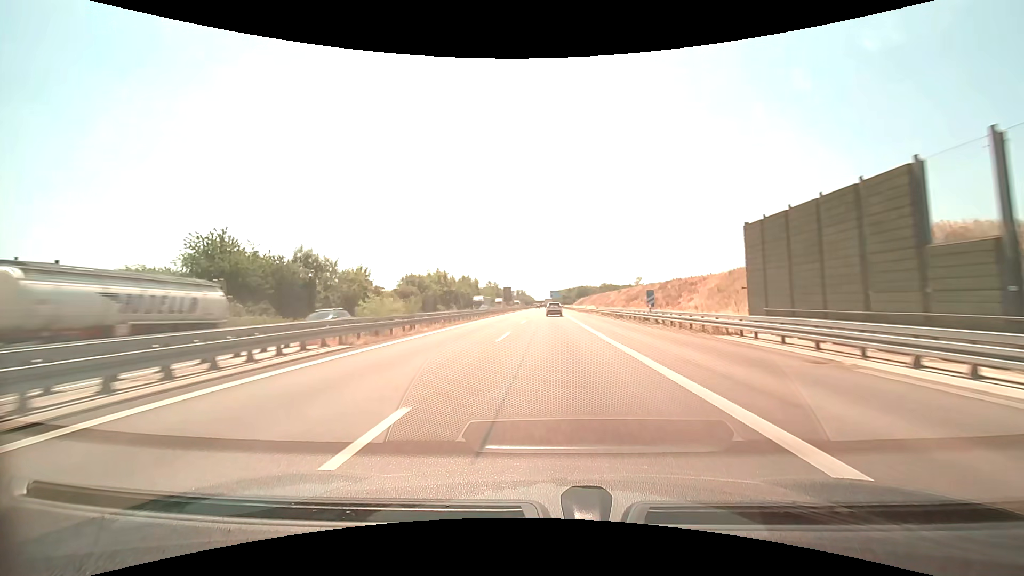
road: motorway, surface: asphalt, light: Day
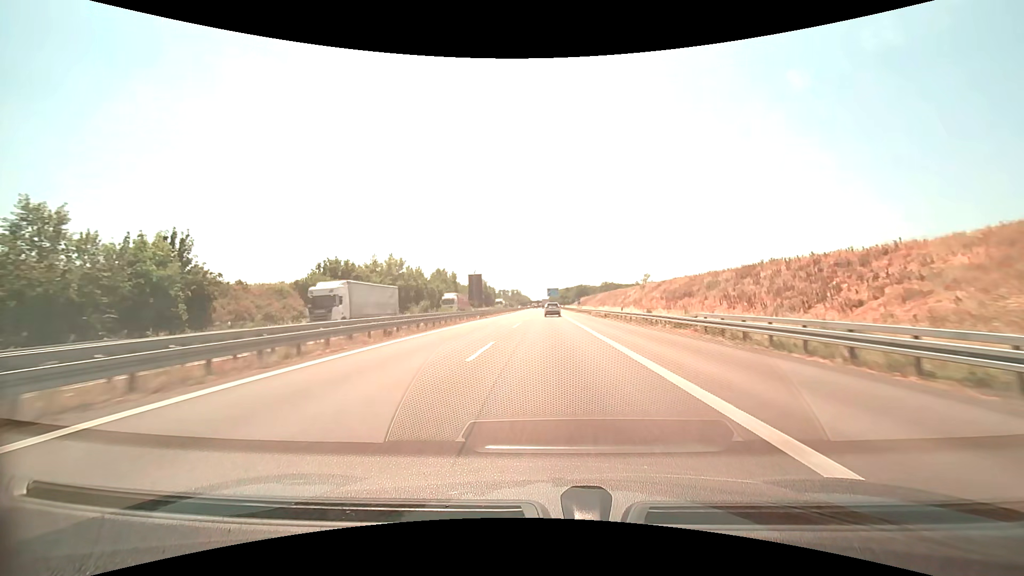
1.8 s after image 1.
(+0.2, +42.4) m; 0°
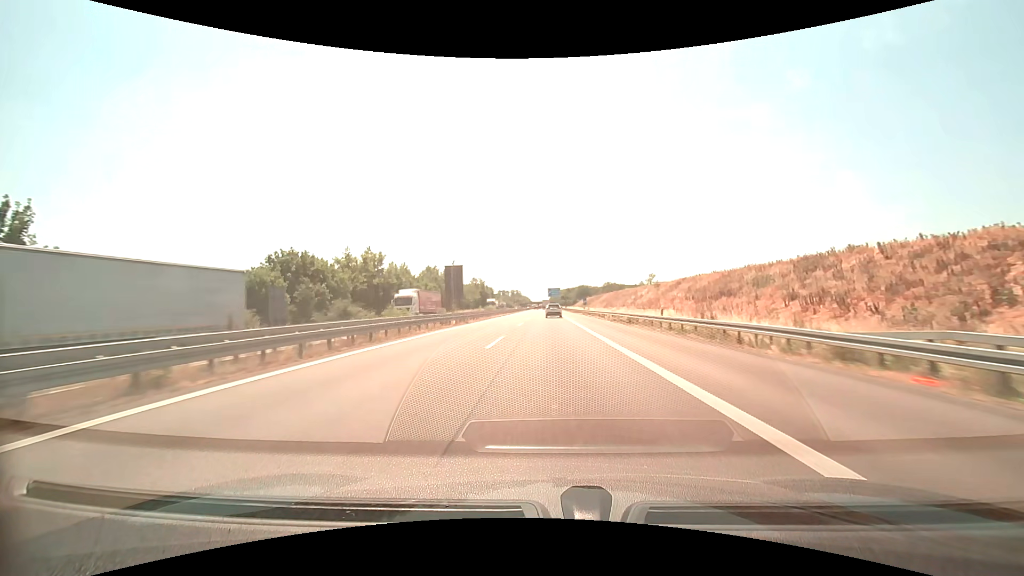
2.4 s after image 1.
(0.0, +13.9) m; 0°
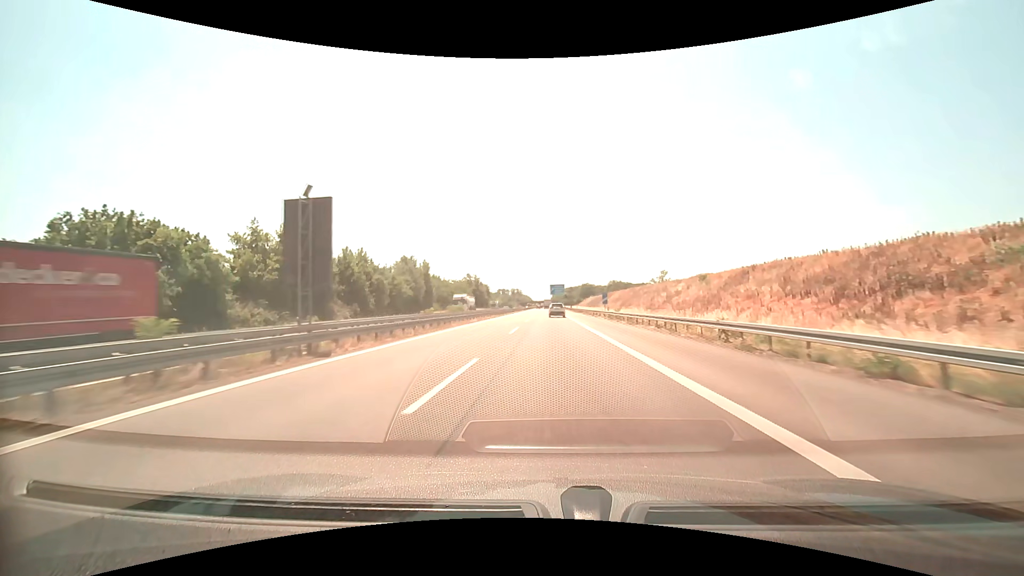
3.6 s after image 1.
(0.0, +27.7) m; 0°
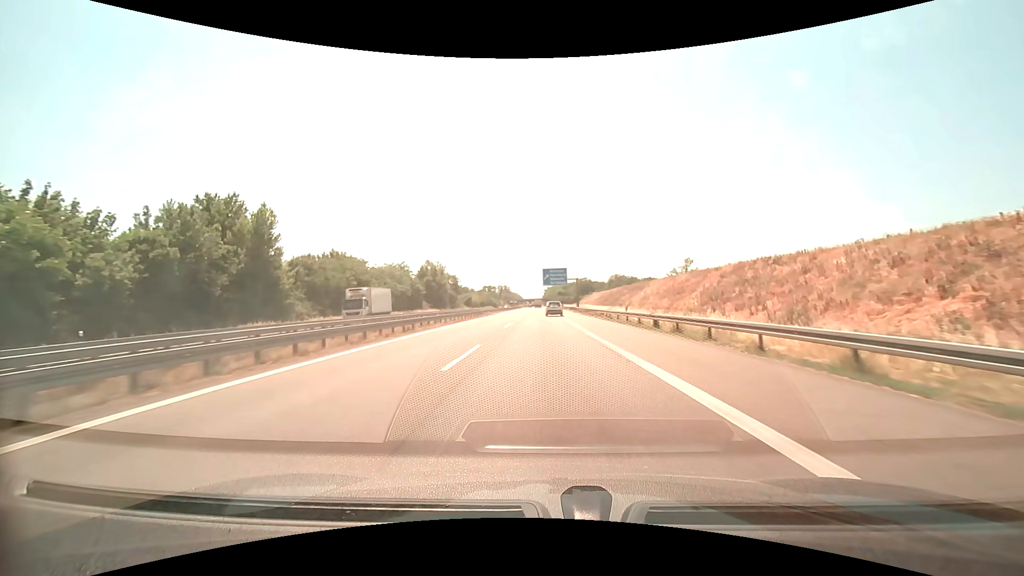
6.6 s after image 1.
(+0.4, +68.1) m; +1°
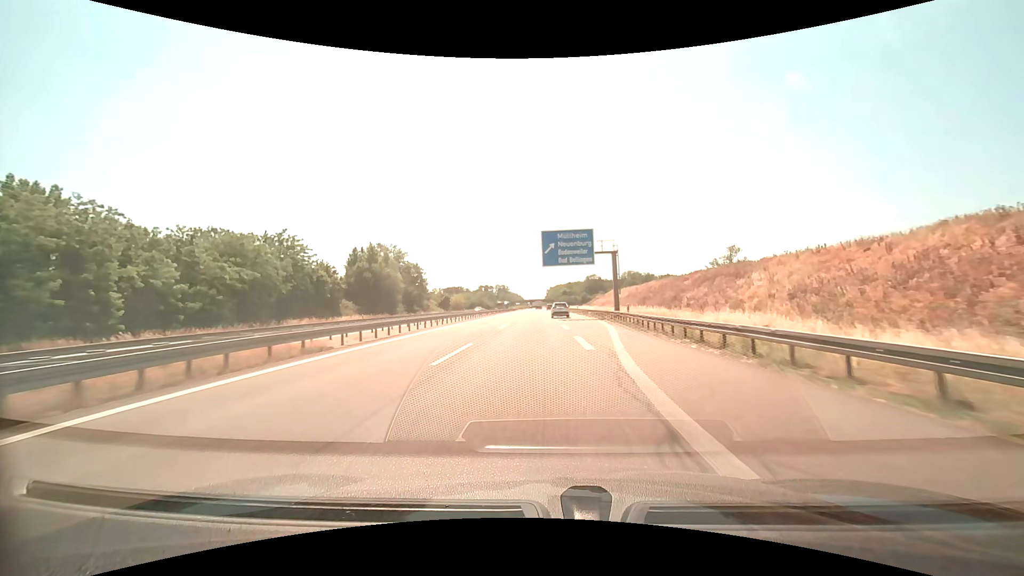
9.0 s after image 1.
(0.0, +52.7) m; 0°
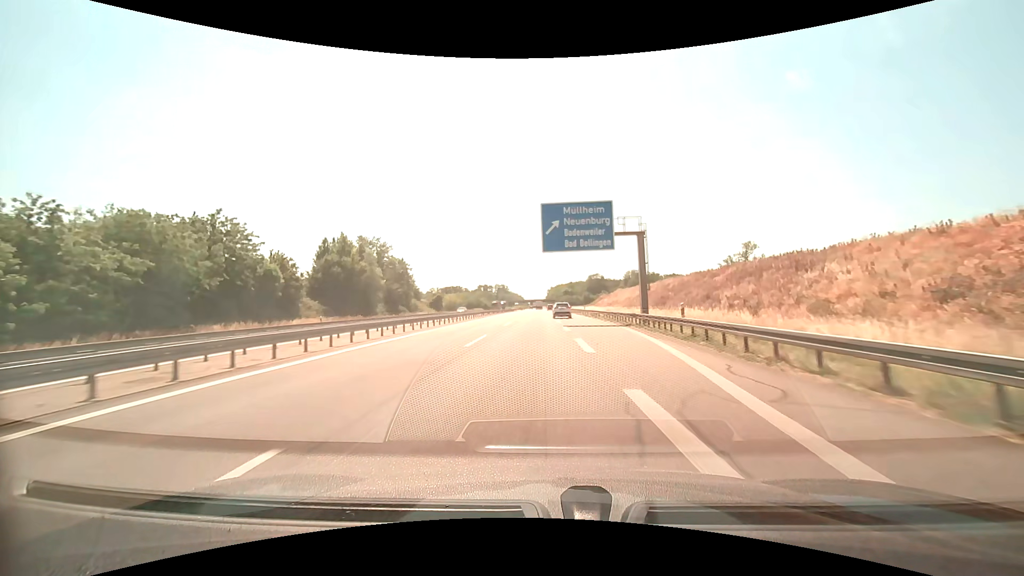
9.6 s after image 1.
(0.0, +12.9) m; 0°
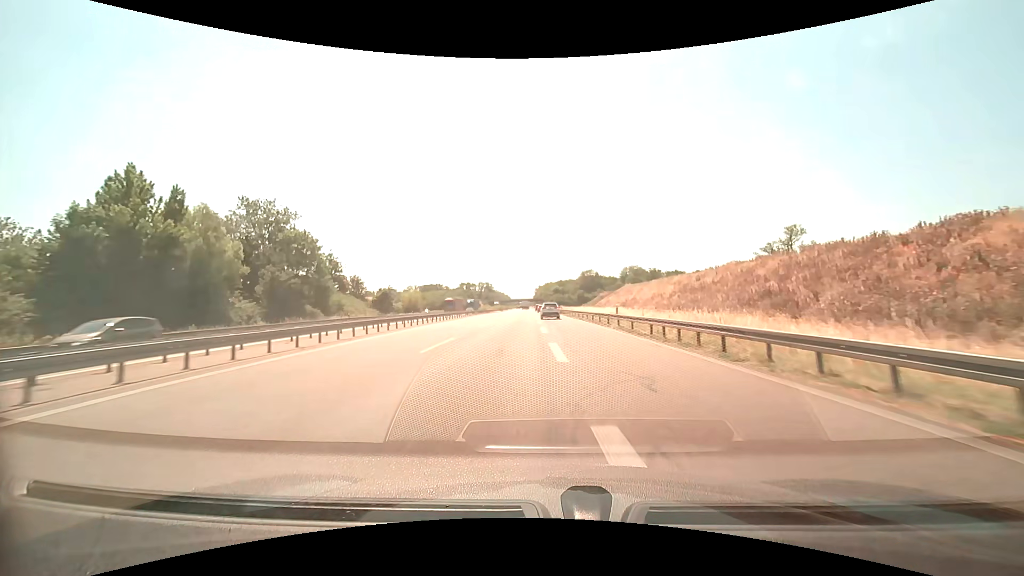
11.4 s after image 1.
(+0.3, +38.2) m; +1°
(0, +10) (0, +20) (0, +30) (0, +40) (0, +50) (0, +60) (0, +70) (-1, +80) (-1, +90) (-1, +100) m
